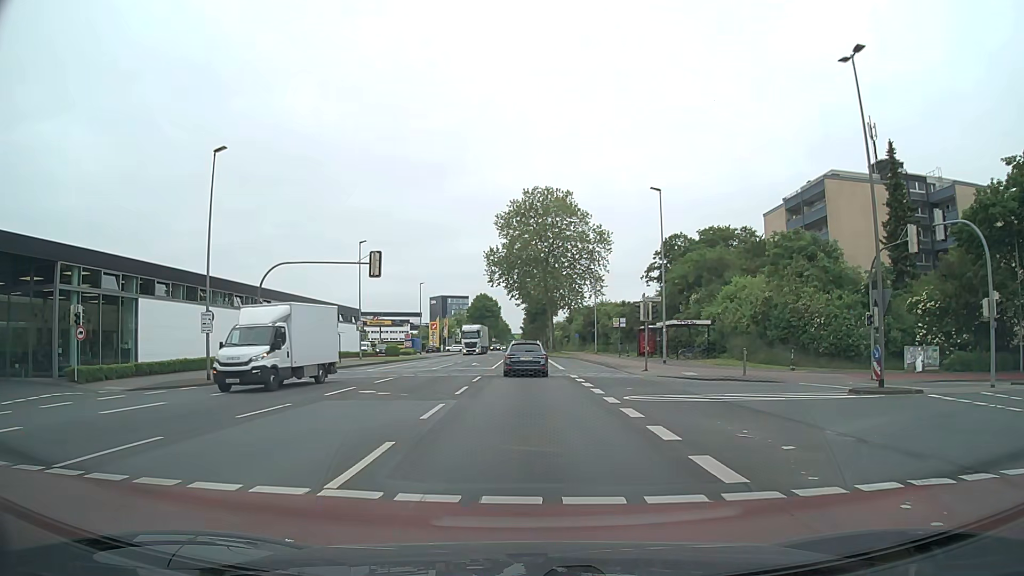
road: secondary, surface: asphalt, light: Day
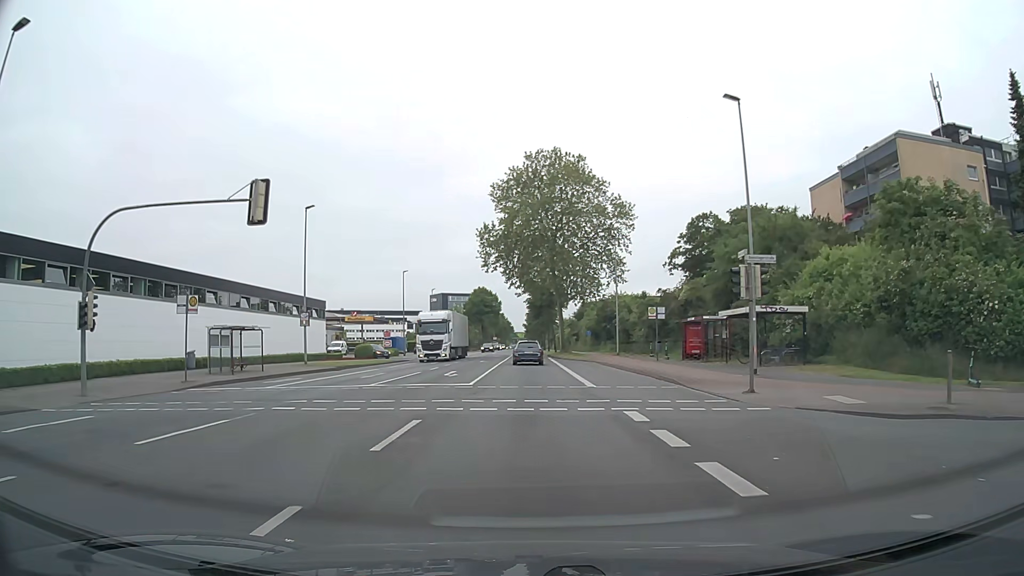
(+0.1, +16.2) m; 0°
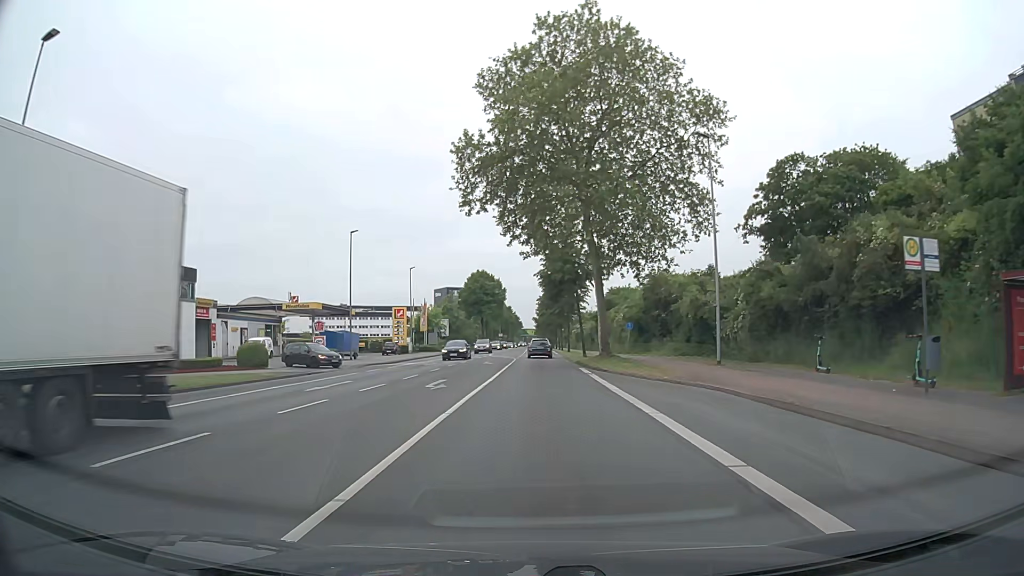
(-0.3, +29.5) m; -1°
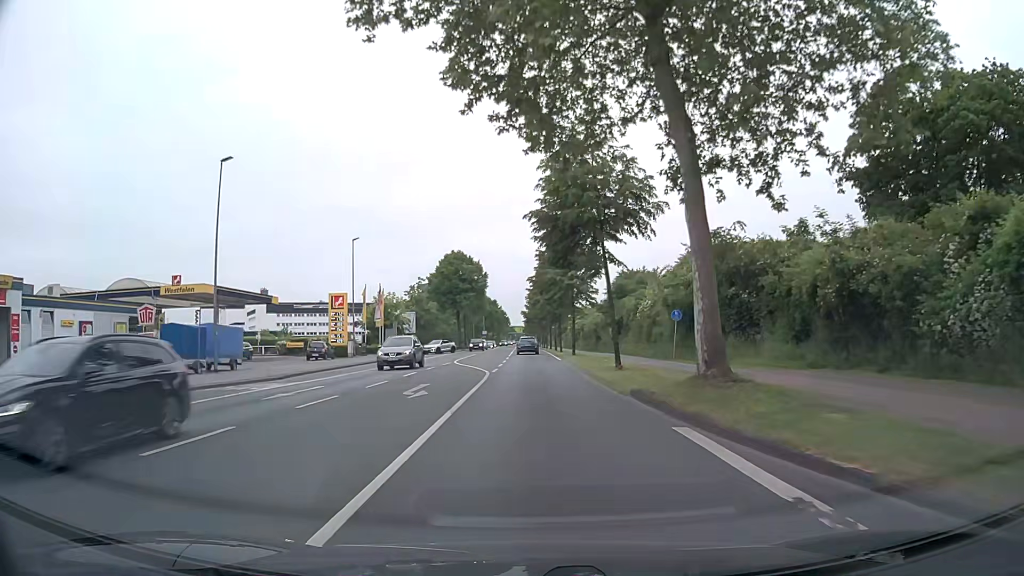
(+0.1, +23.2) m; +1°
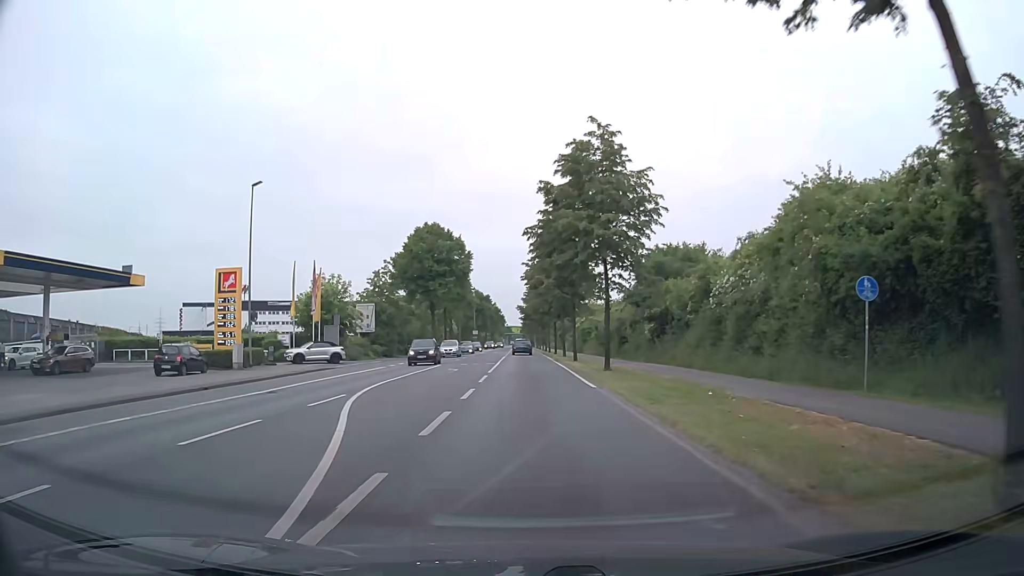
(-0.1, +22.9) m; 0°
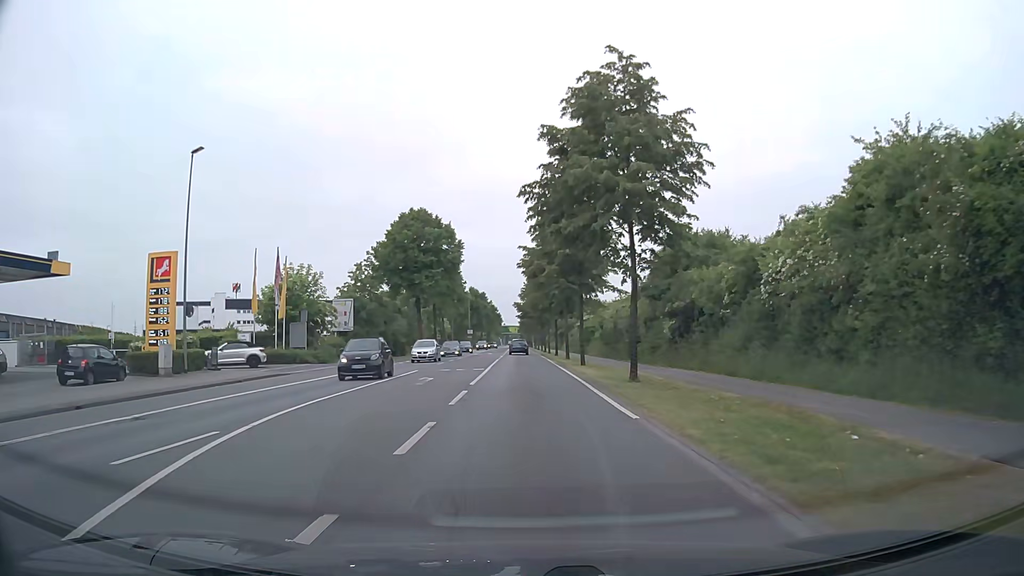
(0.0, +7.6) m; 0°
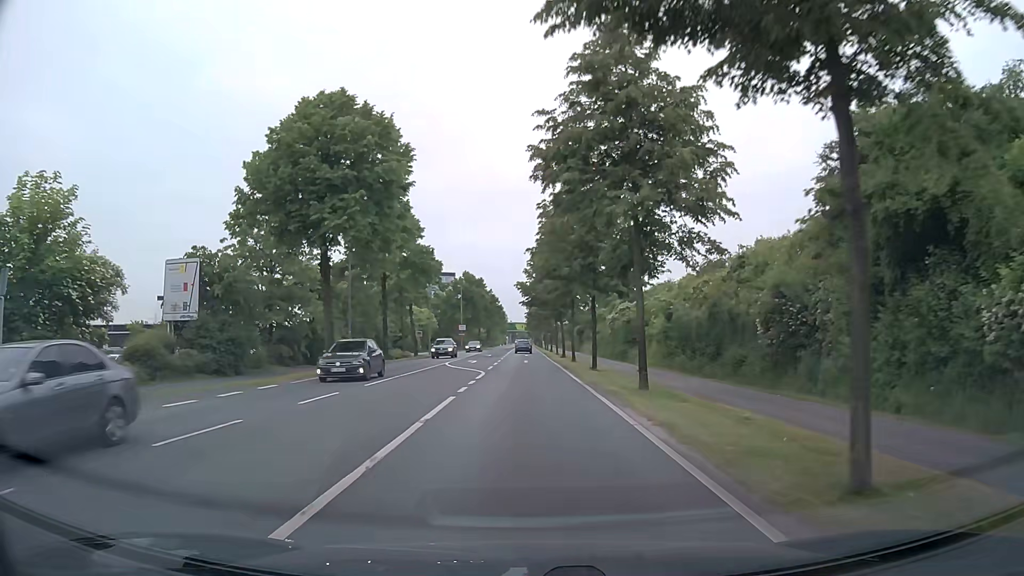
(+0.1, +30.4) m; 0°
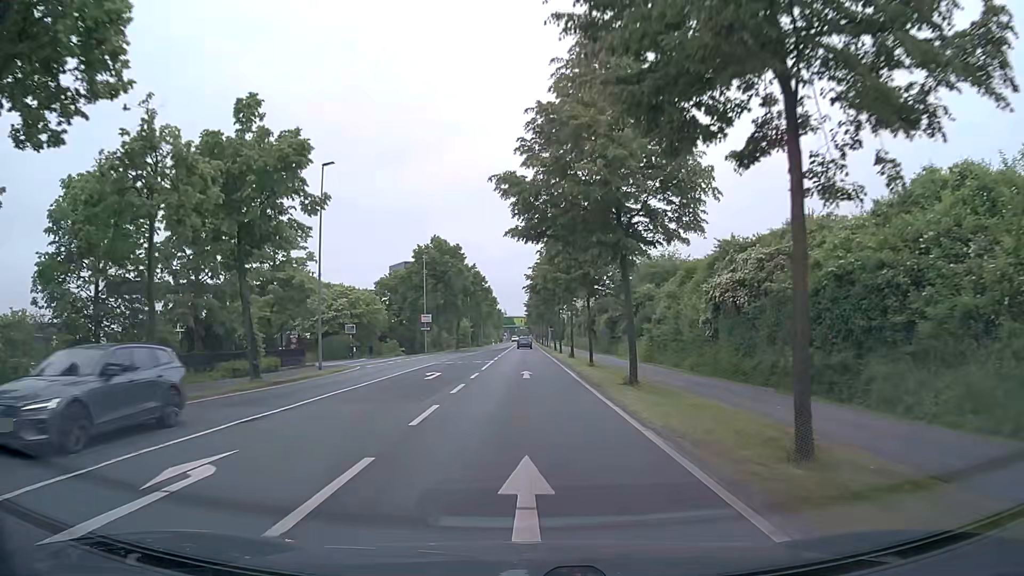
(-0.2, +38.1) m; 0°
(0, +10) (0, +20) (0, +30) (0, +40) (0, +50) (0, +60) (0, +70) (0, +80) (0, +90) (0, +100) m
